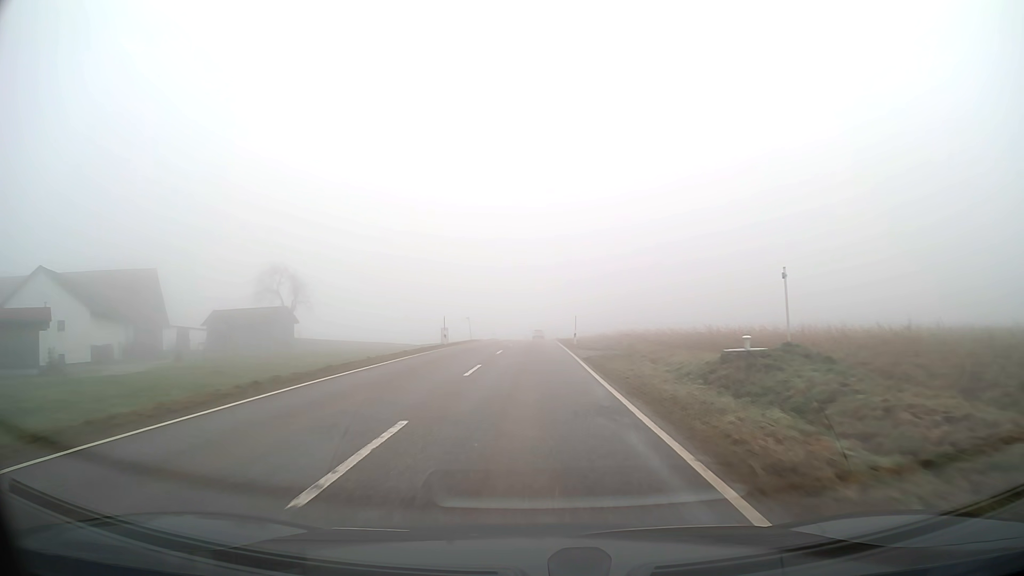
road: tertiary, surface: asphalt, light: Day
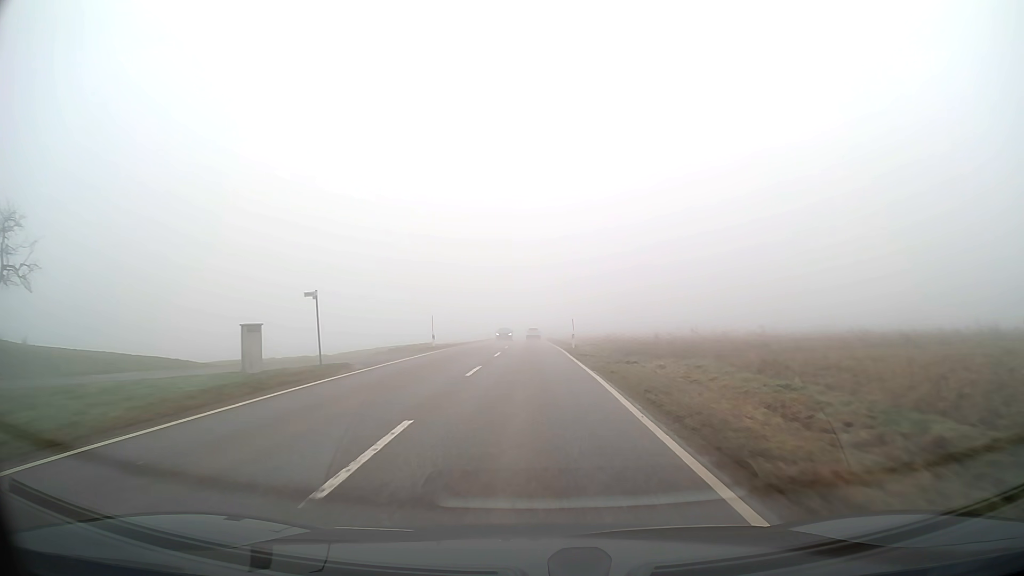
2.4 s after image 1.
(+0.2, +47.0) m; 0°
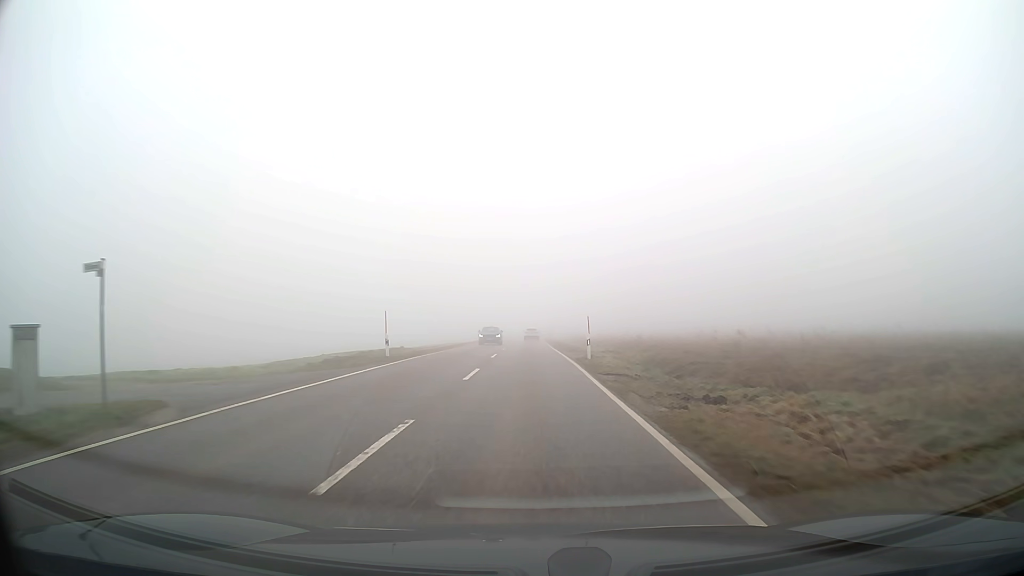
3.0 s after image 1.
(0.0, +11.7) m; 0°
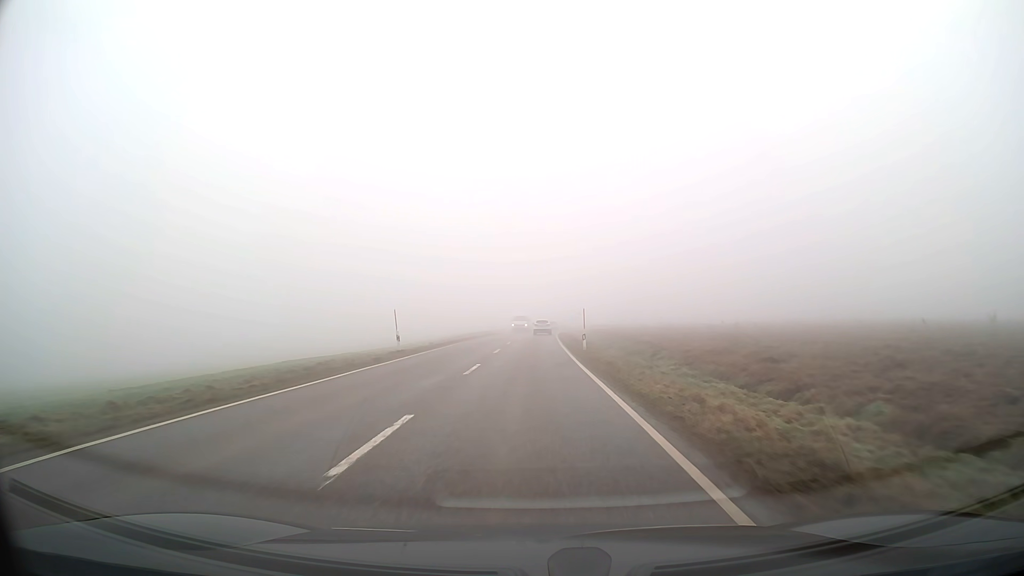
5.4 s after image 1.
(-0.3, +46.8) m; 0°
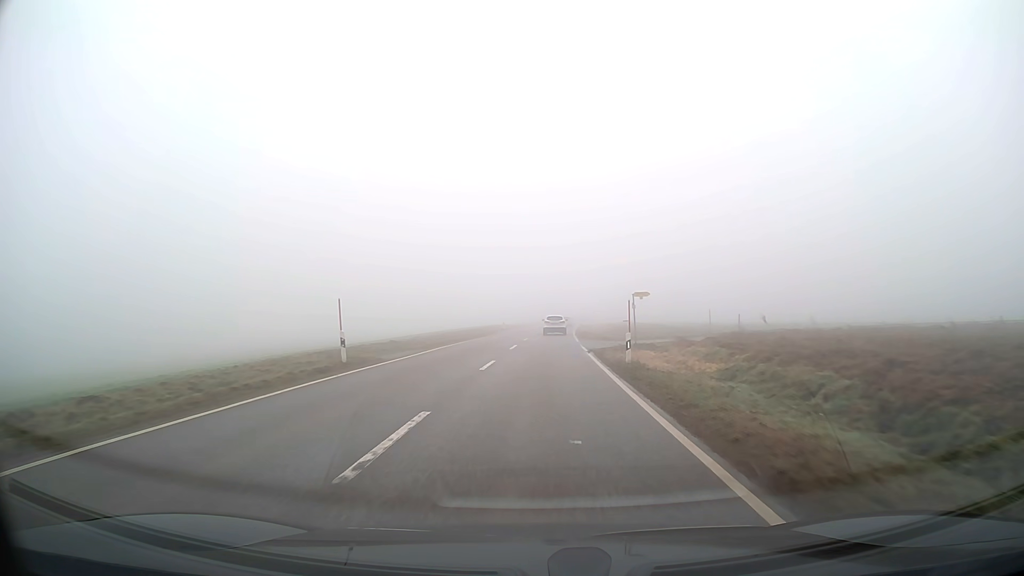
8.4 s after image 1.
(+0.5, +58.4) m; +1°
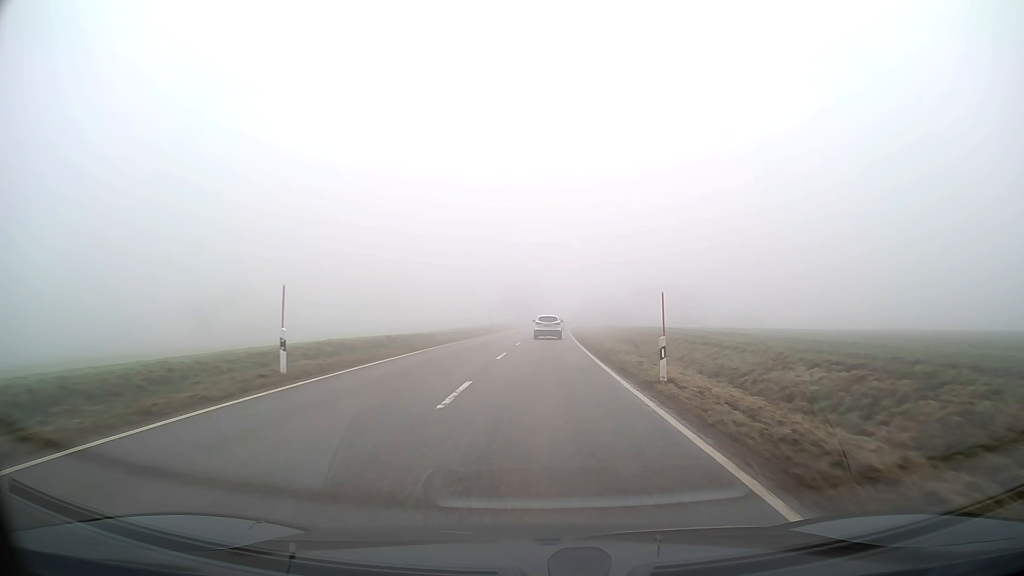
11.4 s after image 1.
(+1.4, +54.1) m; +3°
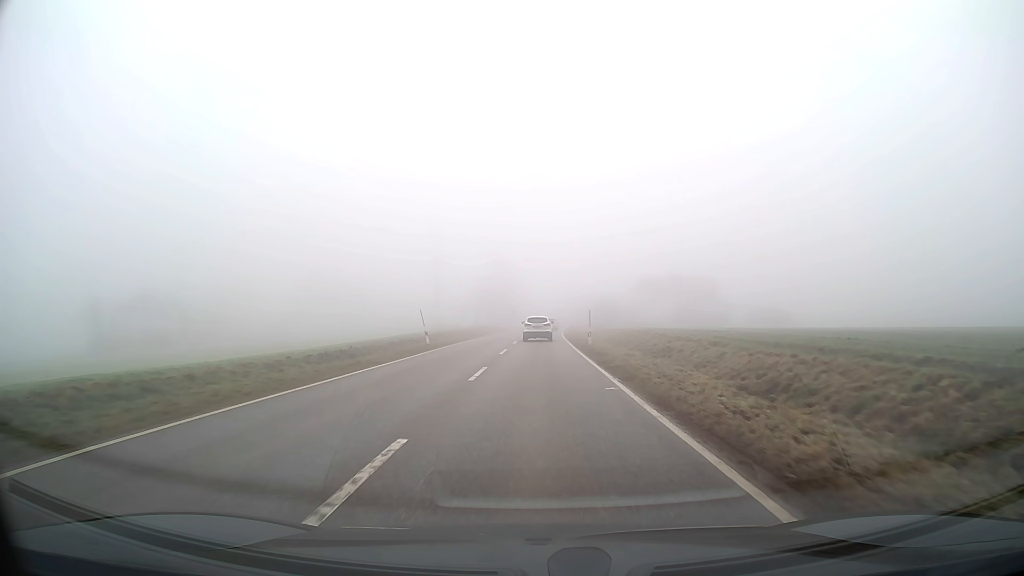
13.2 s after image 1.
(+0.4, +29.6) m; +1°
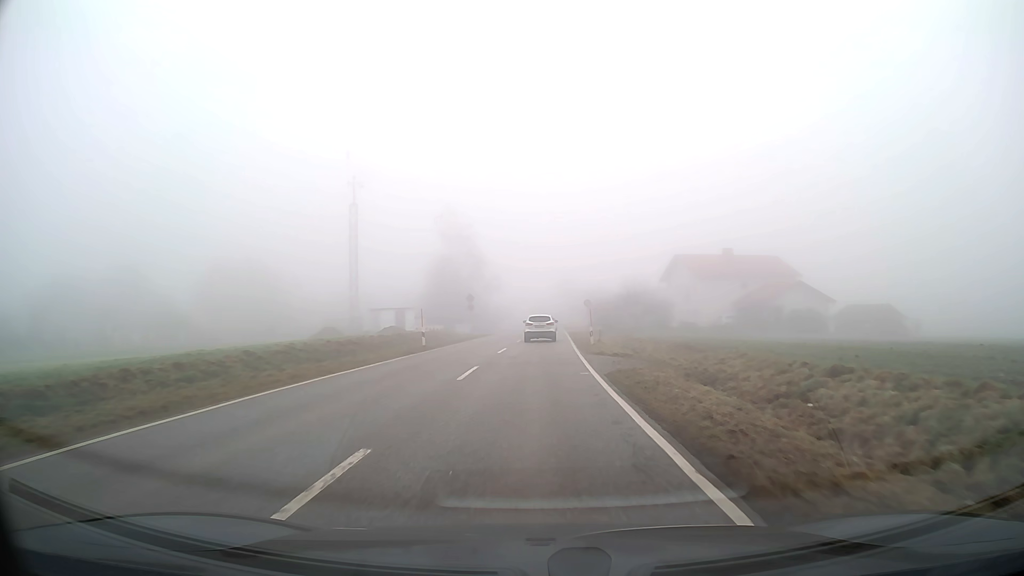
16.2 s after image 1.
(+0.7, +47.4) m; +2°
